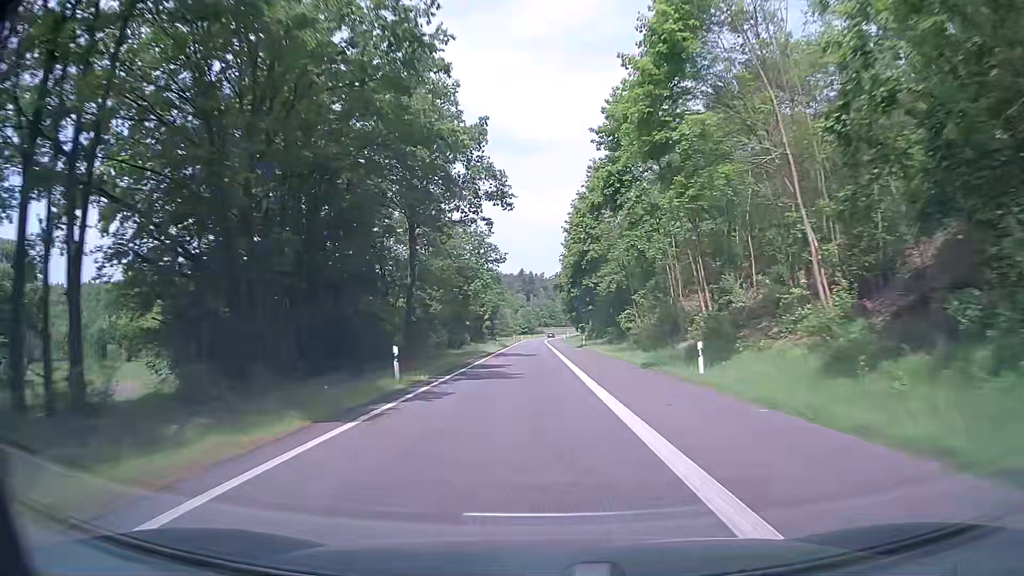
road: motorway_link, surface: asphalt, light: Day
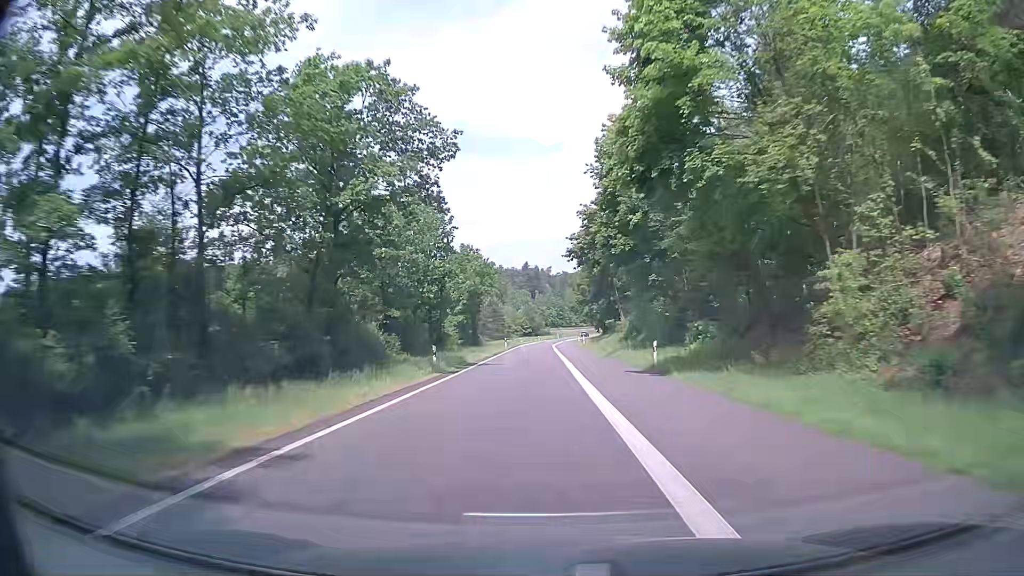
(-0.3, +42.4) m; 0°
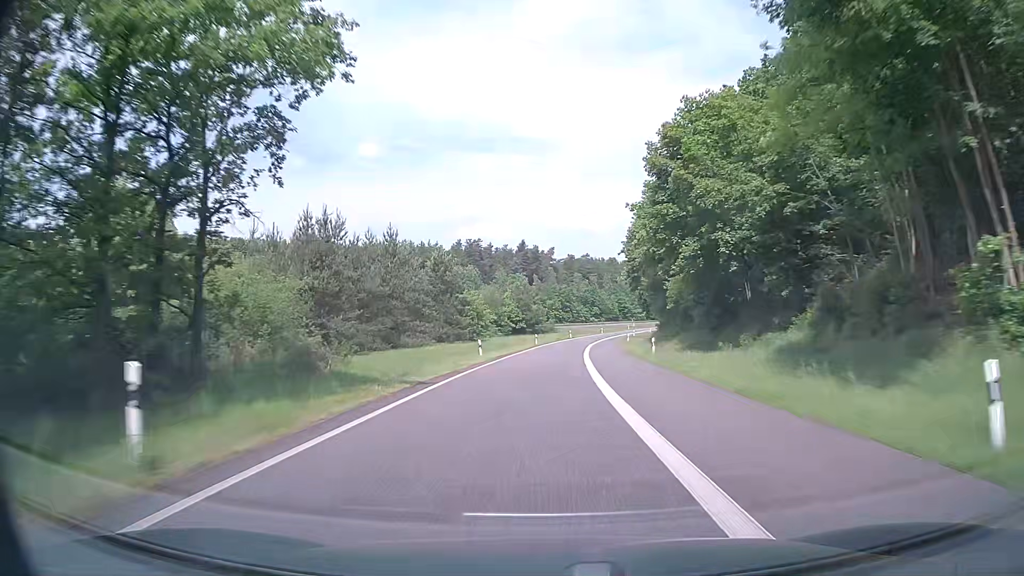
(-1.0, +70.9) m; -1°
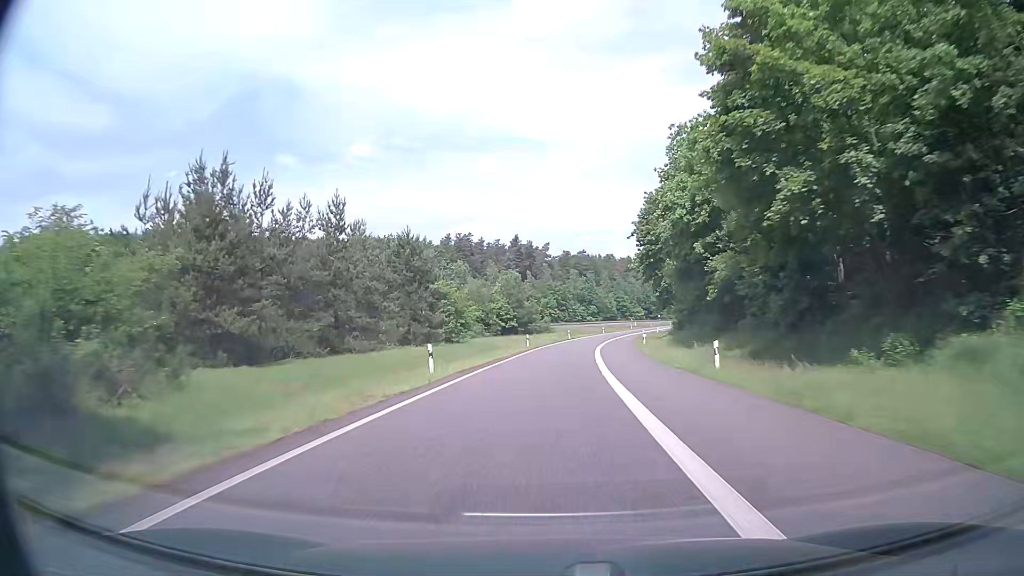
(+0.1, +14.1) m; +1°
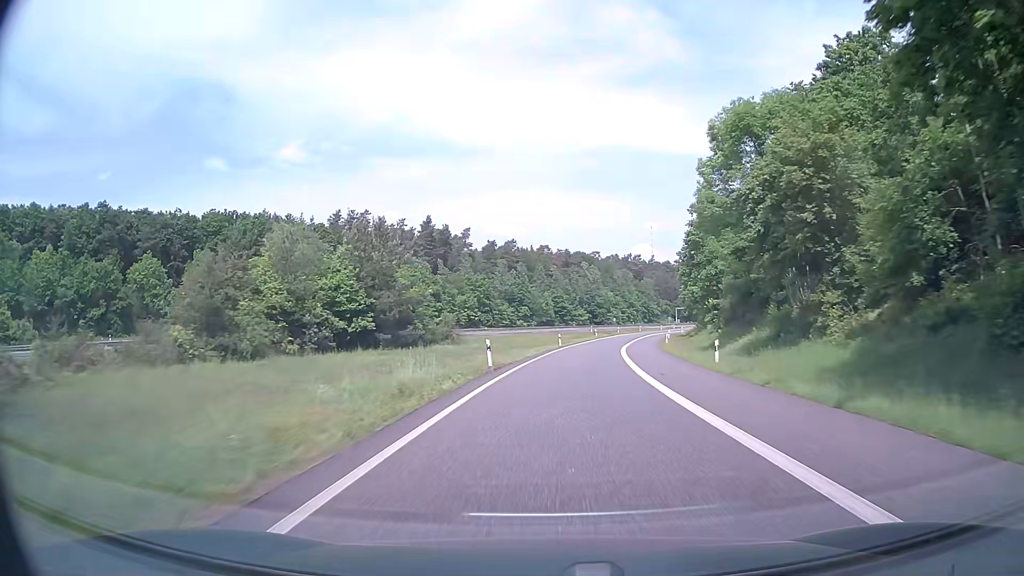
(+2.0, +55.5) m; +6°
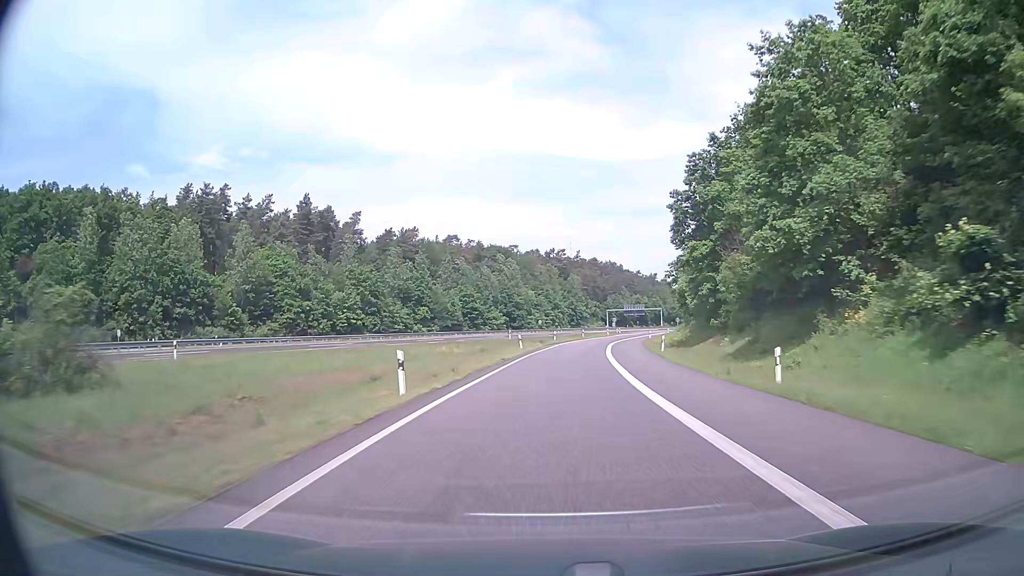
(+2.8, +41.5) m; +7°
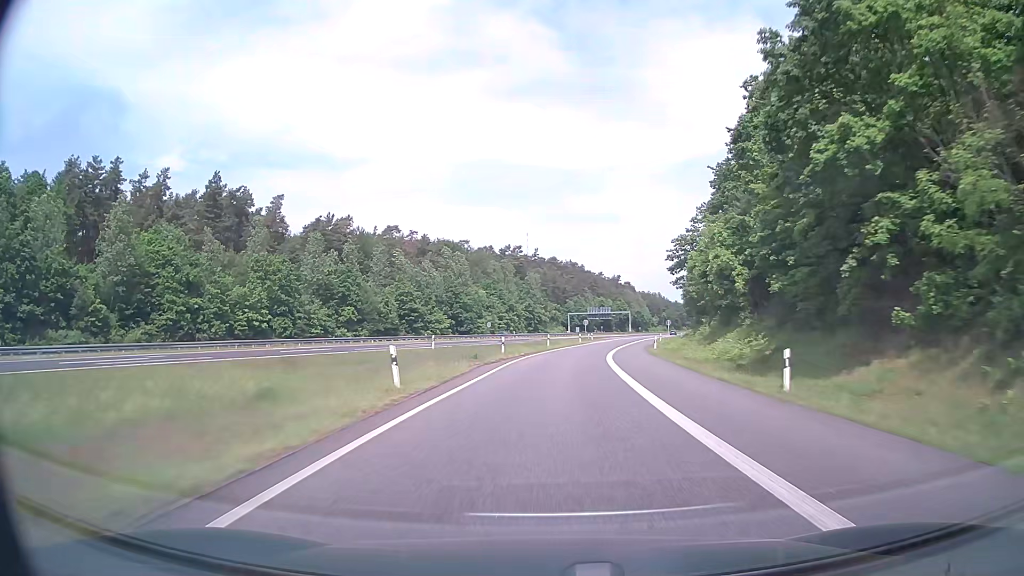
(+0.9, +28.1) m; +4°
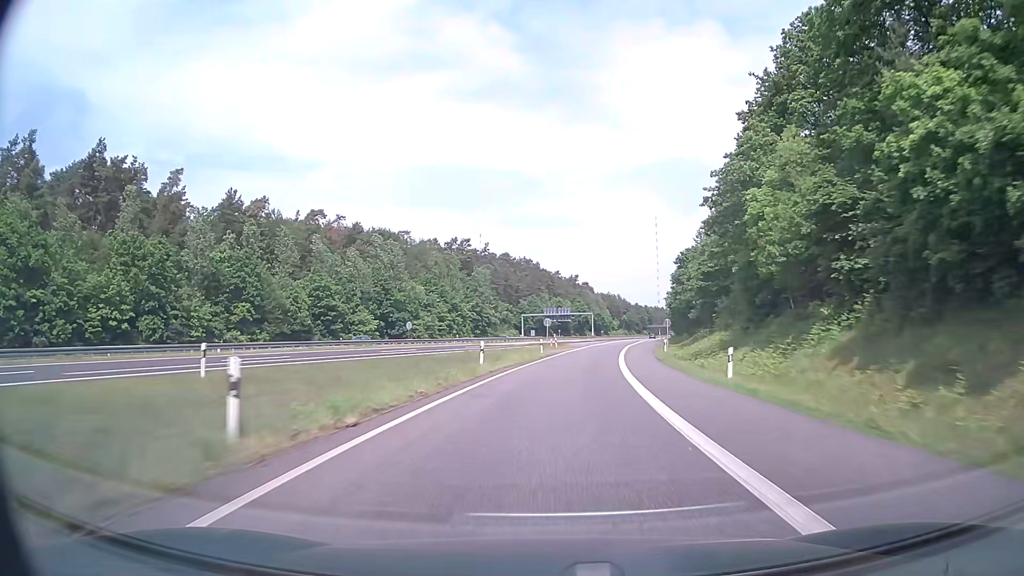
(+0.9, +28.4) m; +4°
(0, +10) (+1, +20) (+1, +30) (+2, +40) (+3, +50) (+5, +60) (+6, +70) (+8, +80) (+10, +89) (+11, +99) m
